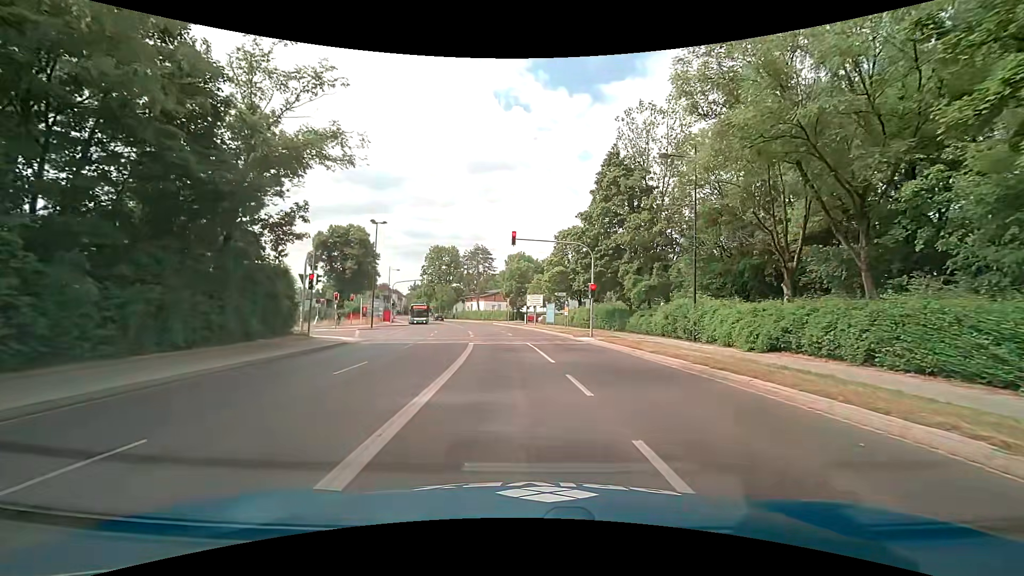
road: secondary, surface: asphalt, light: Day
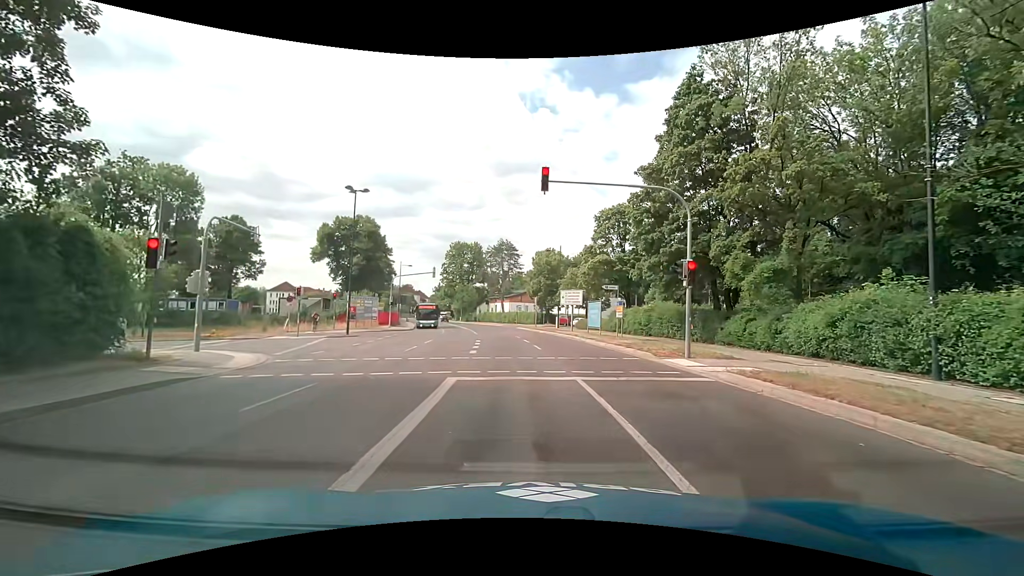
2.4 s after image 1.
(-0.2, +13.4) m; -2°
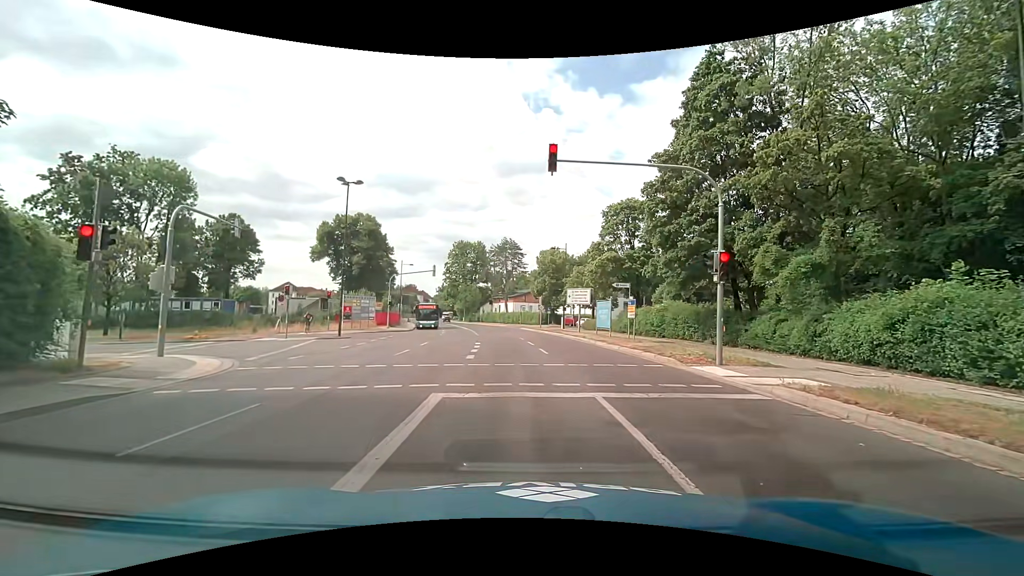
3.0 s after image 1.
(0.0, +2.3) m; -1°
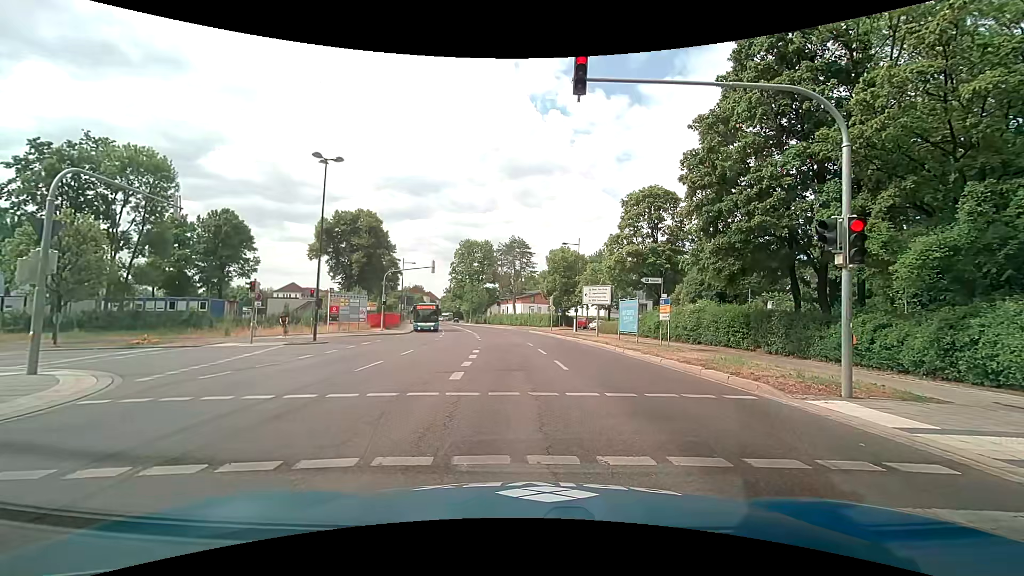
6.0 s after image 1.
(-0.1, +5.0) m; -2°
